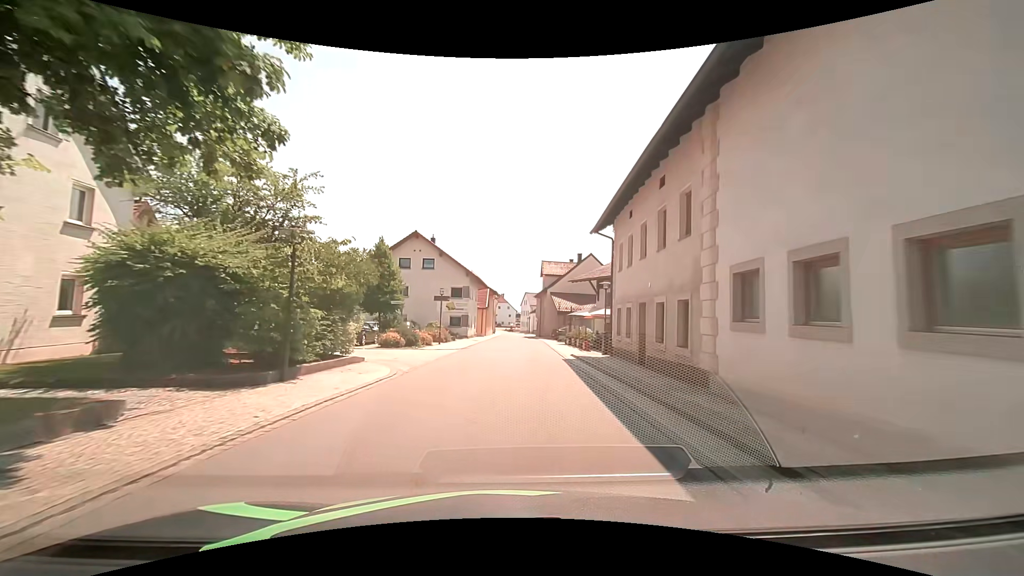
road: tertiary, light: Day
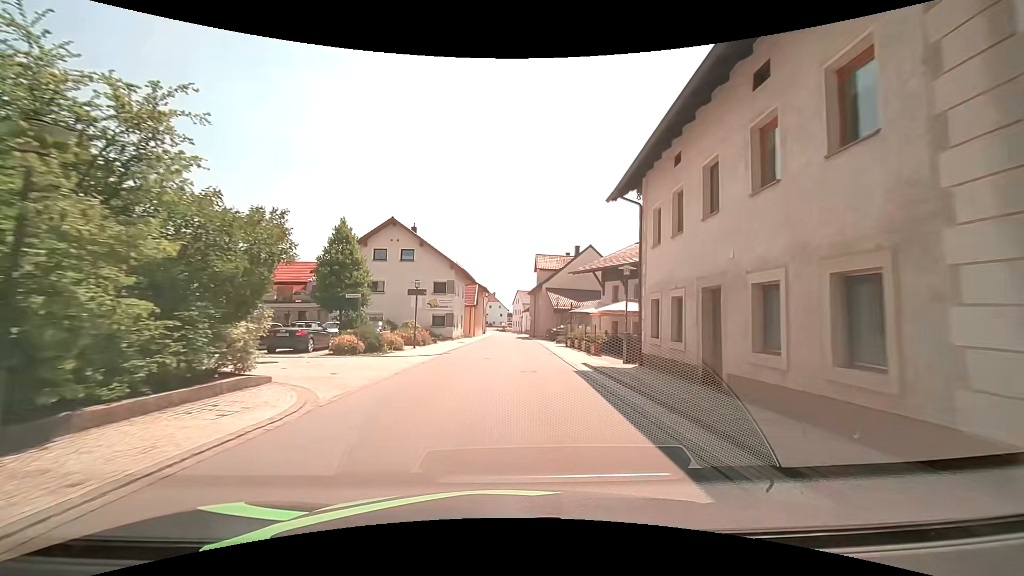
(+0.1, +6.2) m; +2°
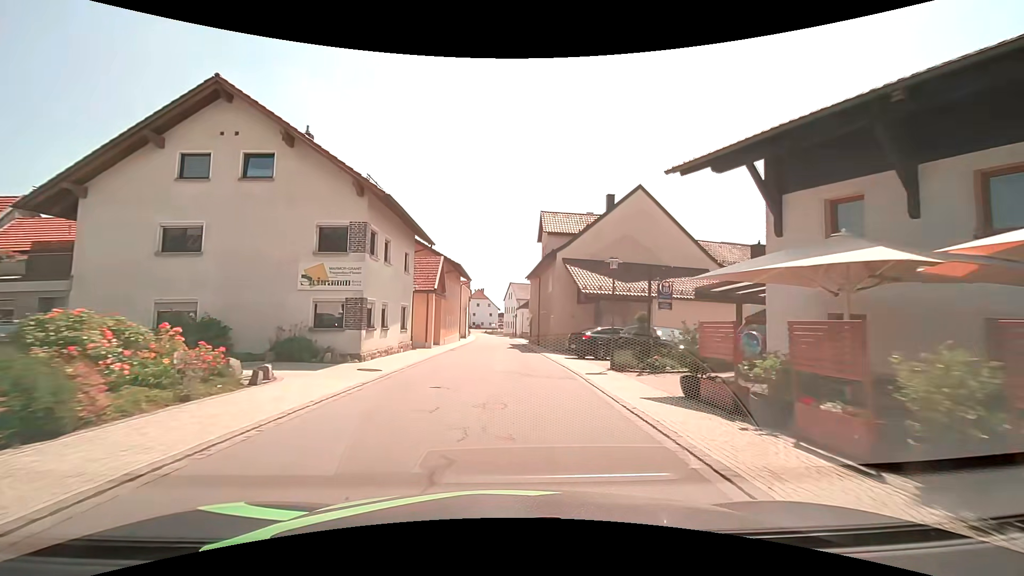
(-0.2, +25.0) m; 0°
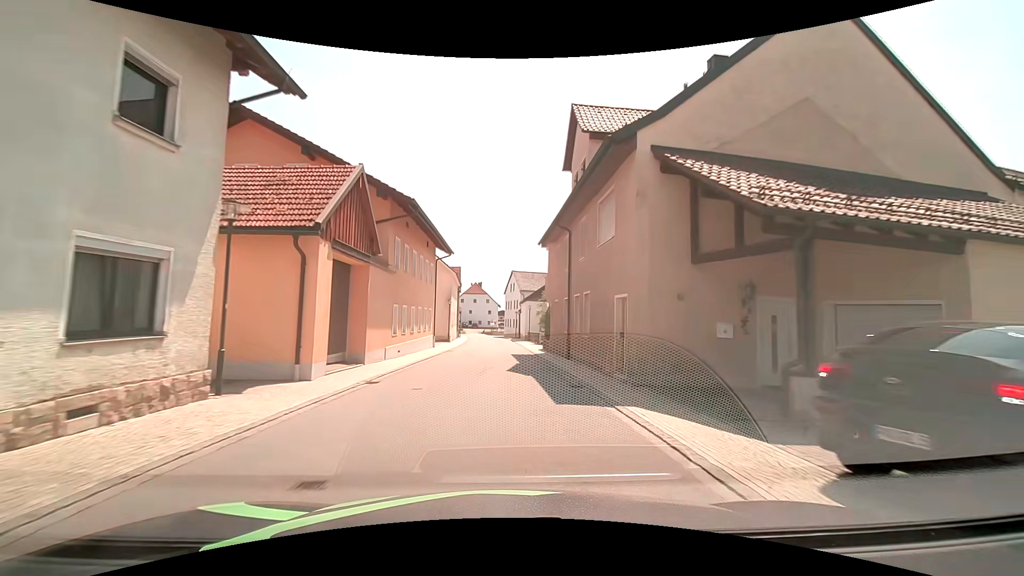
(-0.1, +19.6) m; -1°
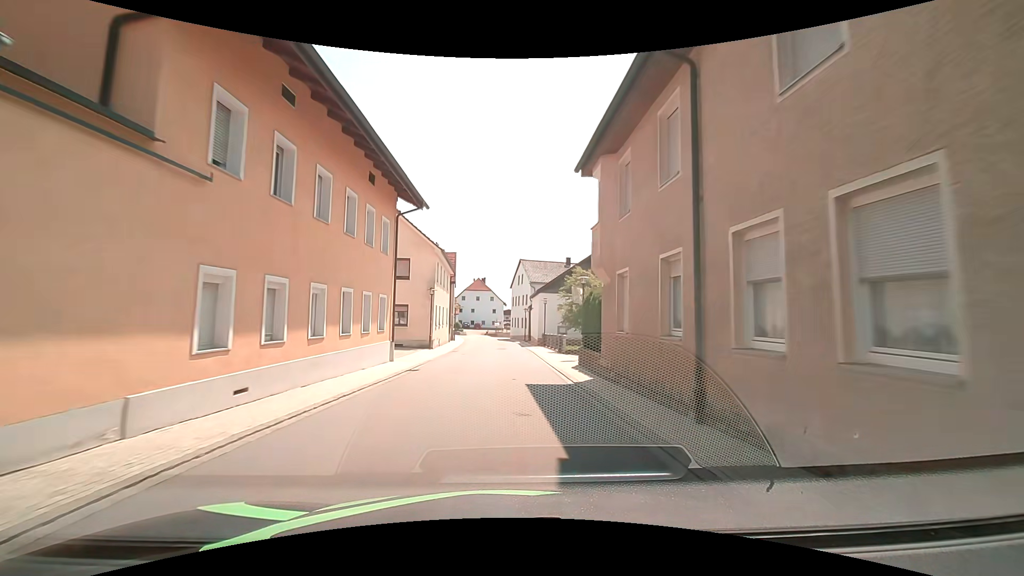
(-0.1, +14.0) m; -1°
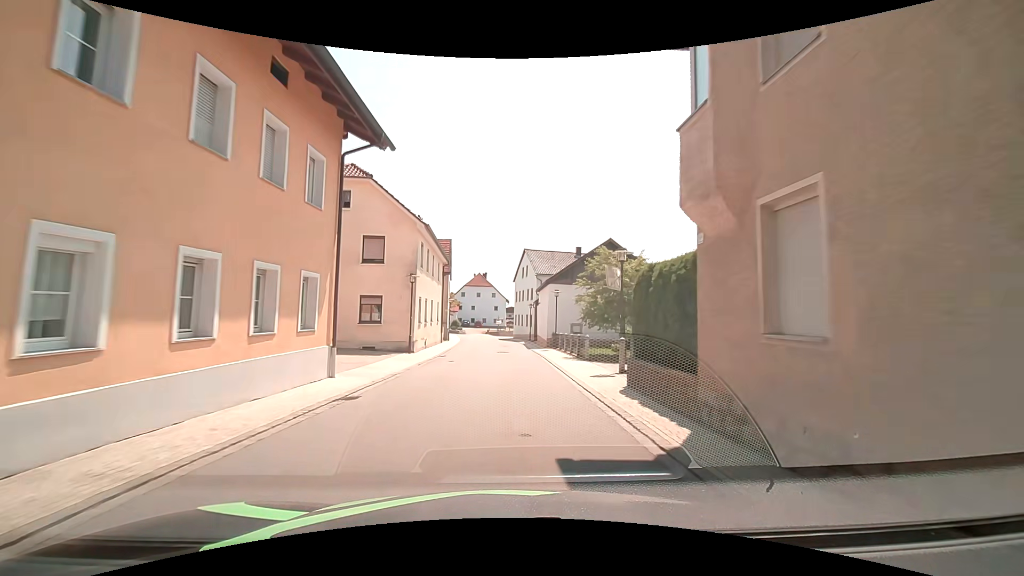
(0.0, +7.2) m; -1°
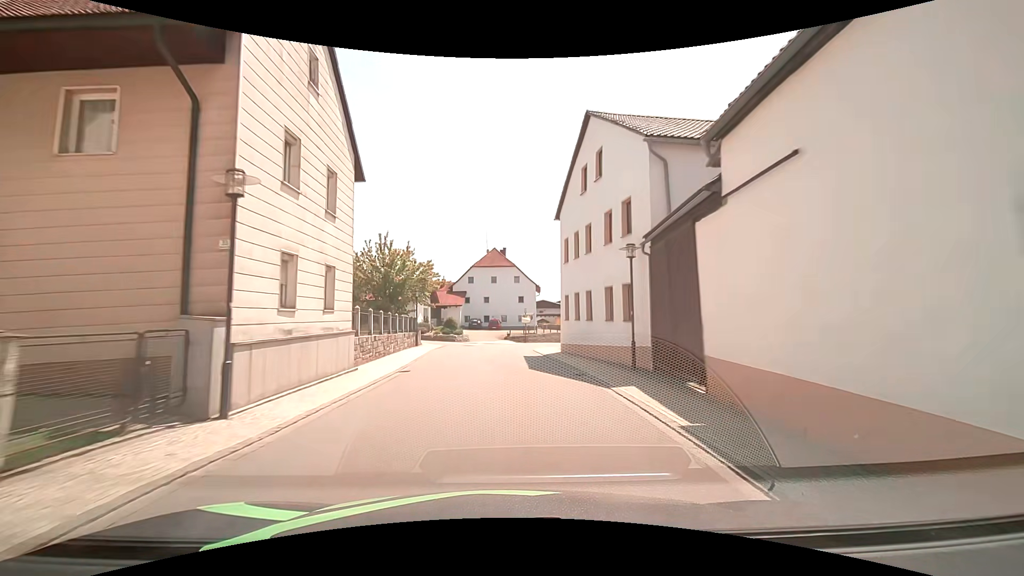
(0.0, +37.1) m; -2°
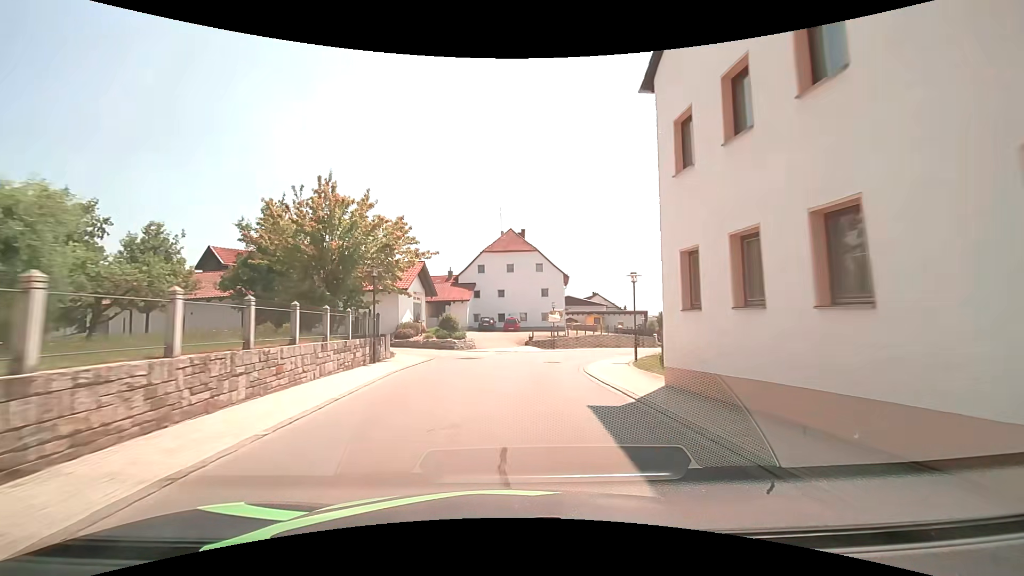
(-0.4, +15.0) m; -3°
(0, +10) (+1, +20) (+4, +30) (+8, +39) (+13, +47) (+18, +56) (+23, +64) (+28, +73) (+32, +83) (+35, +92) m
